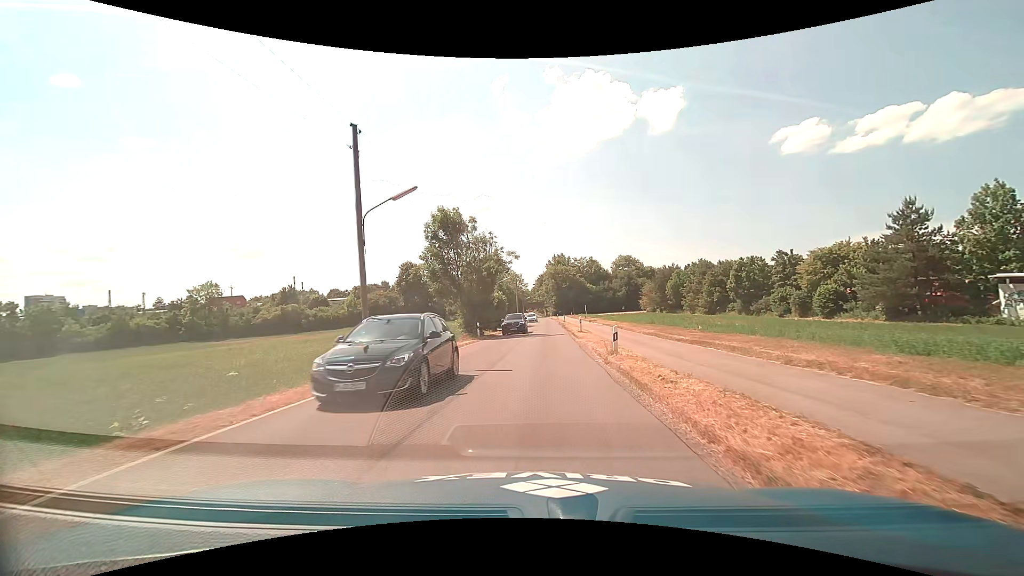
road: unclassified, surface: asphalt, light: Day
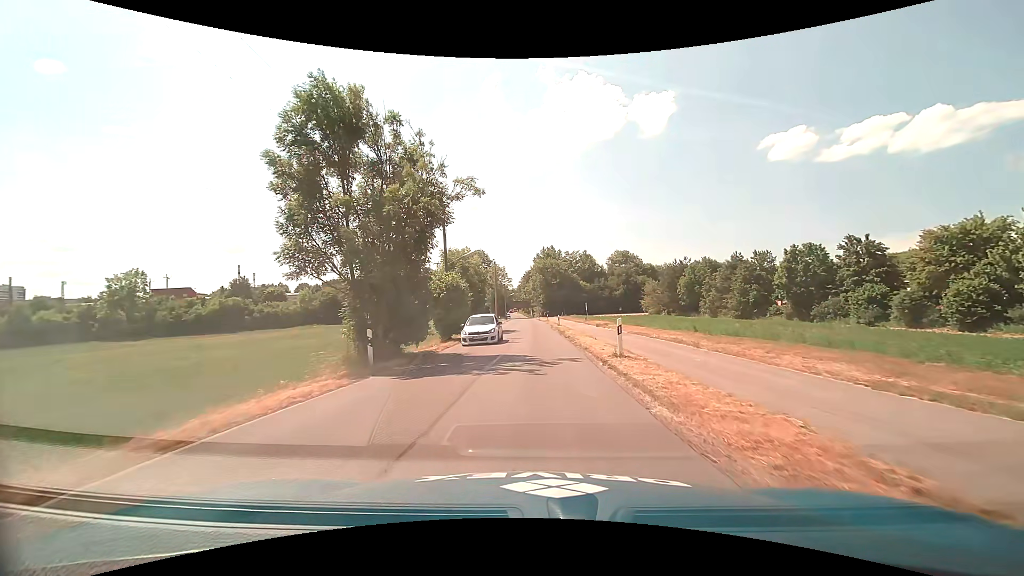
(+0.3, +20.5) m; +1°
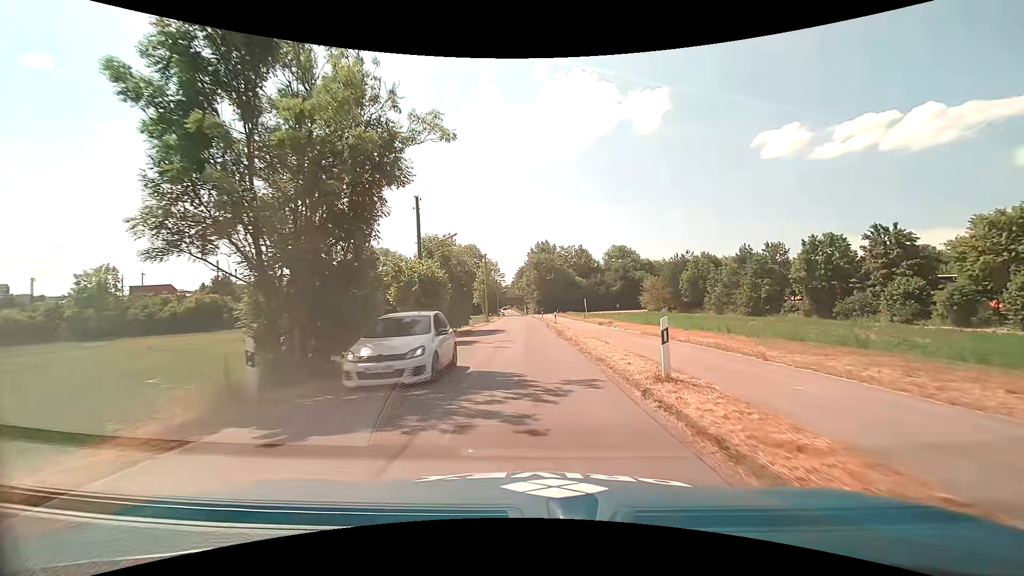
(0.0, +5.6) m; +1°
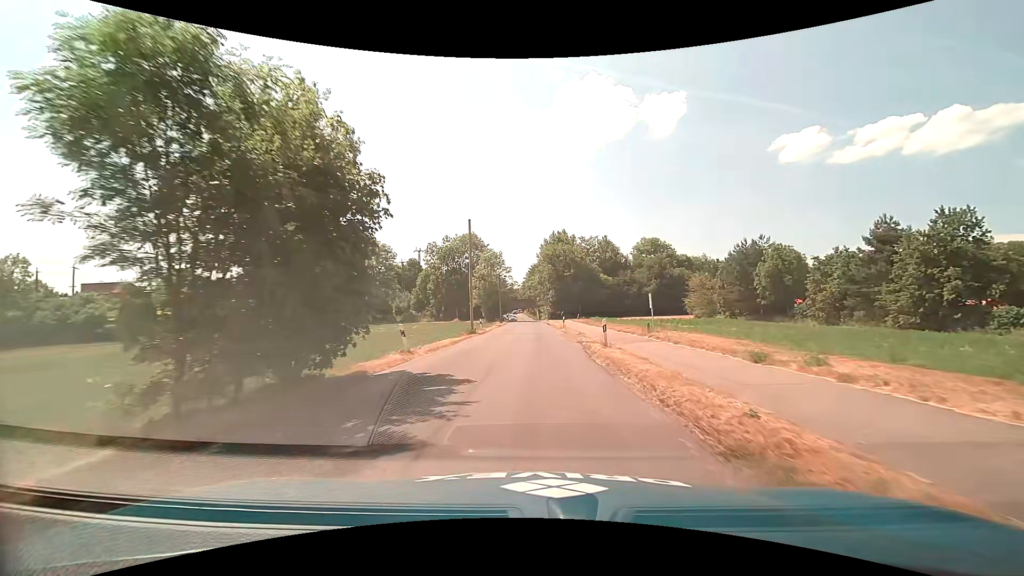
(-0.2, +25.3) m; -1°
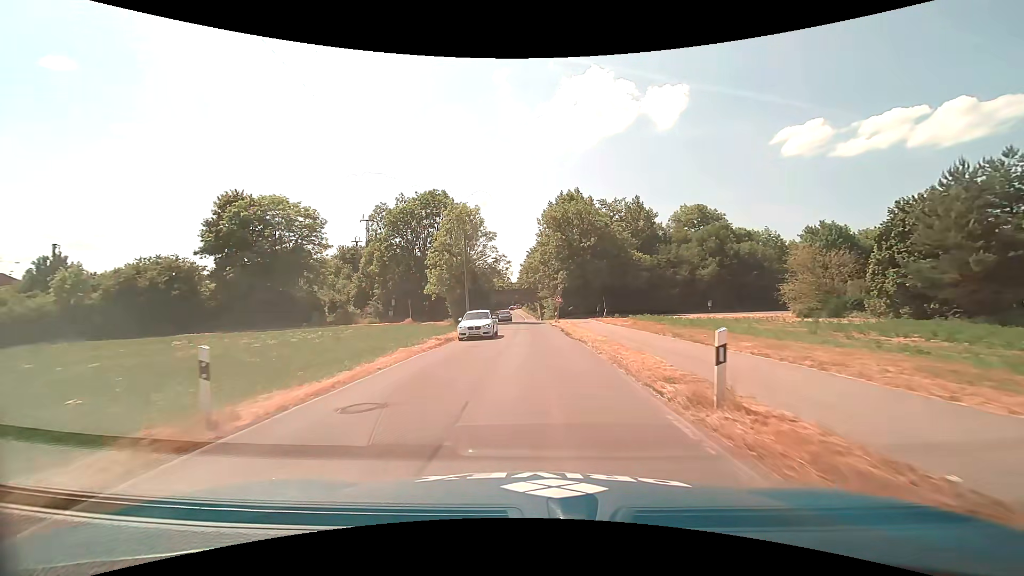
(+0.1, +35.7) m; 0°
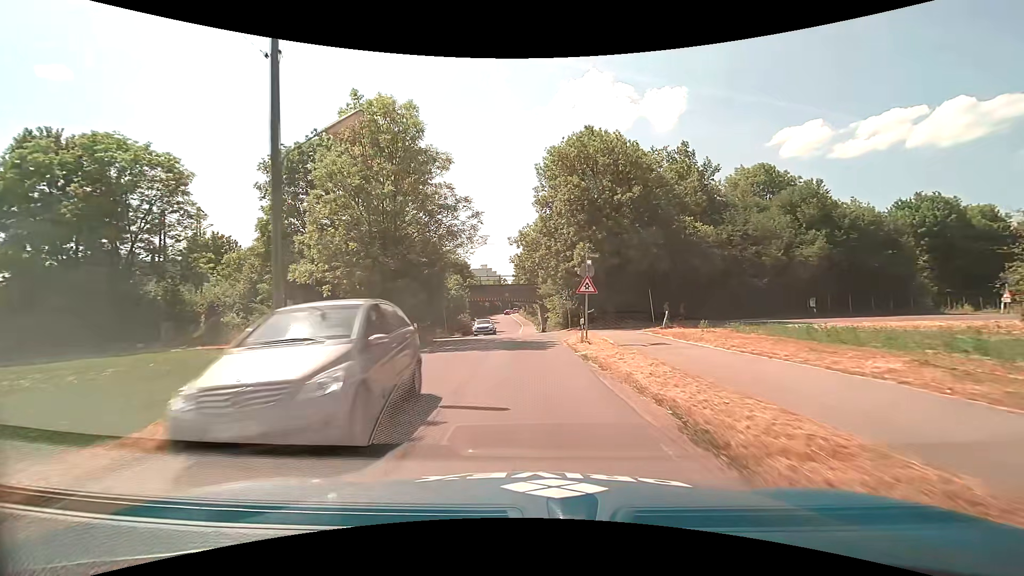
(+0.1, +27.1) m; 0°
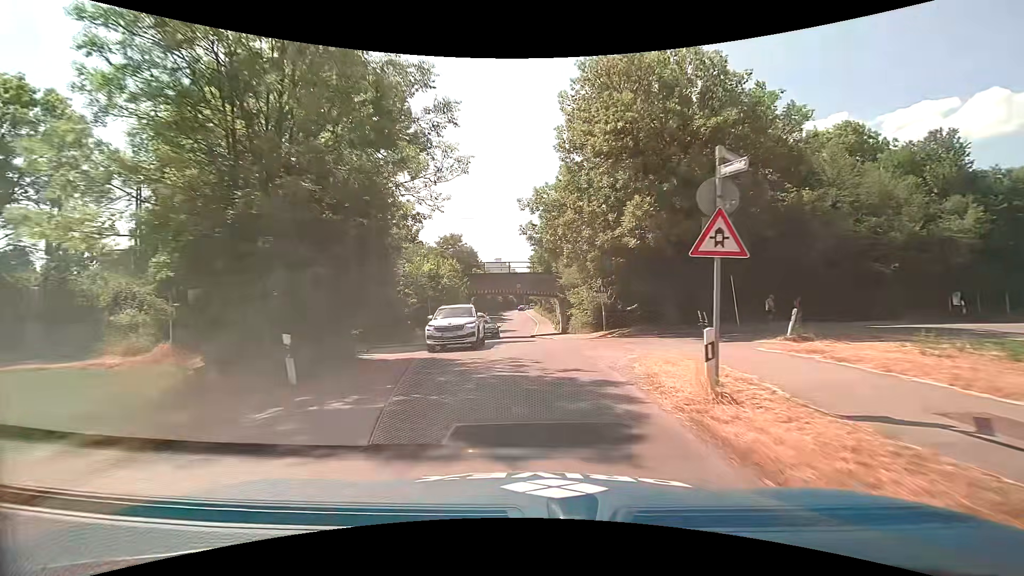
(-0.3, +12.9) m; -2°
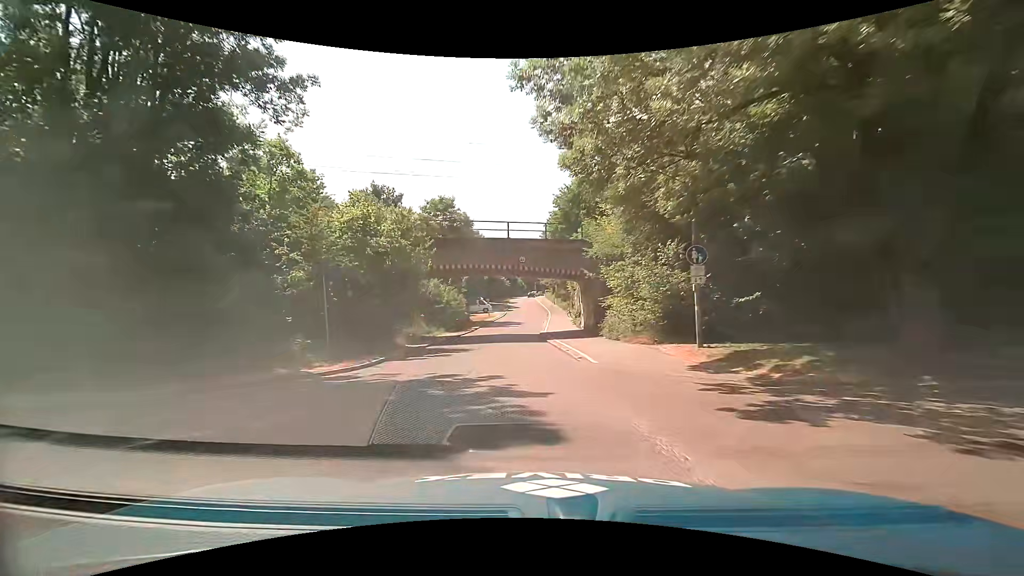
(+0.1, +17.2) m; -2°
(0, +10) (0, +20) (-1, +30) (0, +40) (0, +50) (+1, +60) (+2, +70) (+2, +80) (+2, +90) (+1, +100) m
